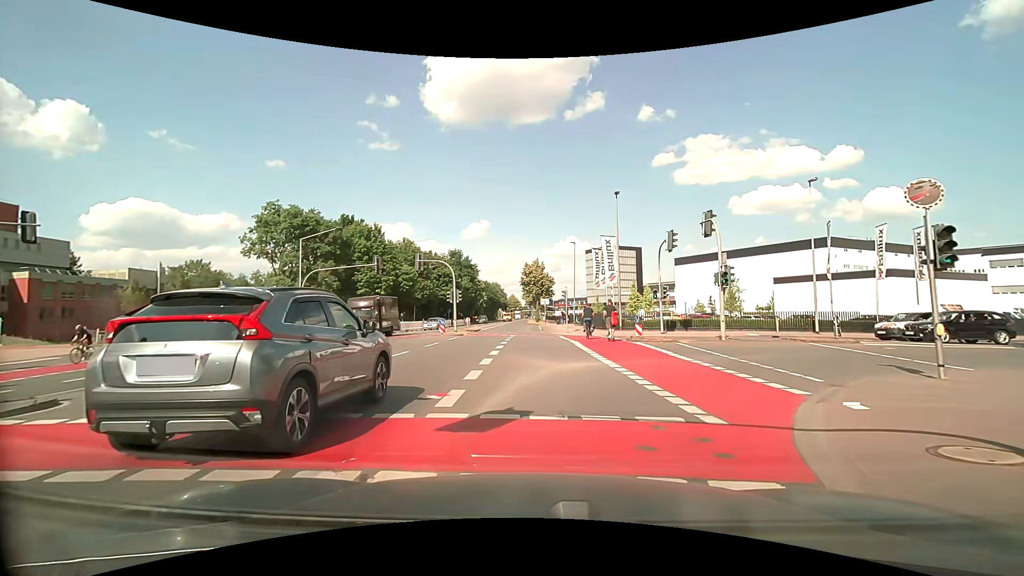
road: secondary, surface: asphalt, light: Day
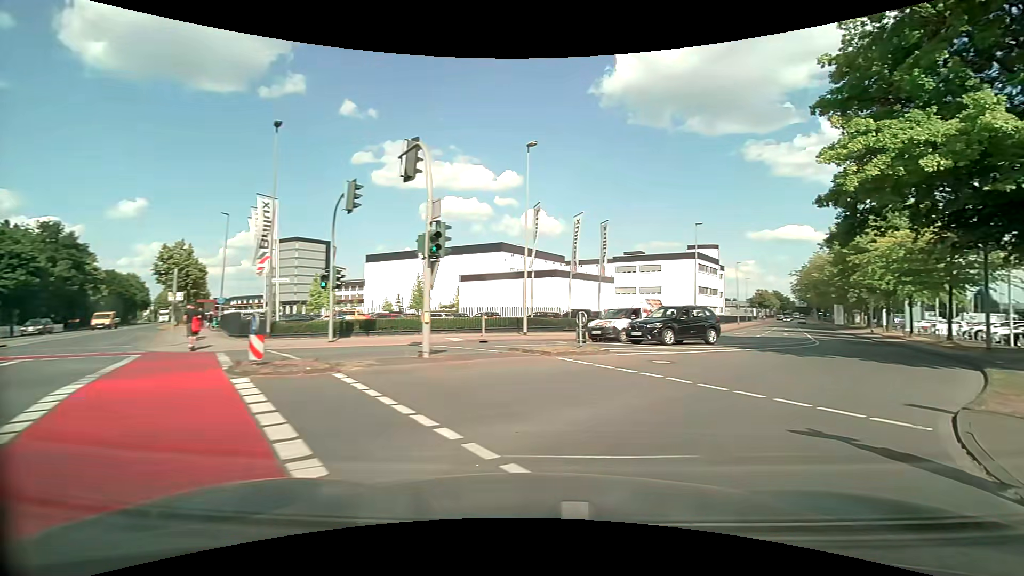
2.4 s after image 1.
(+2.7, +12.0) m; +34°
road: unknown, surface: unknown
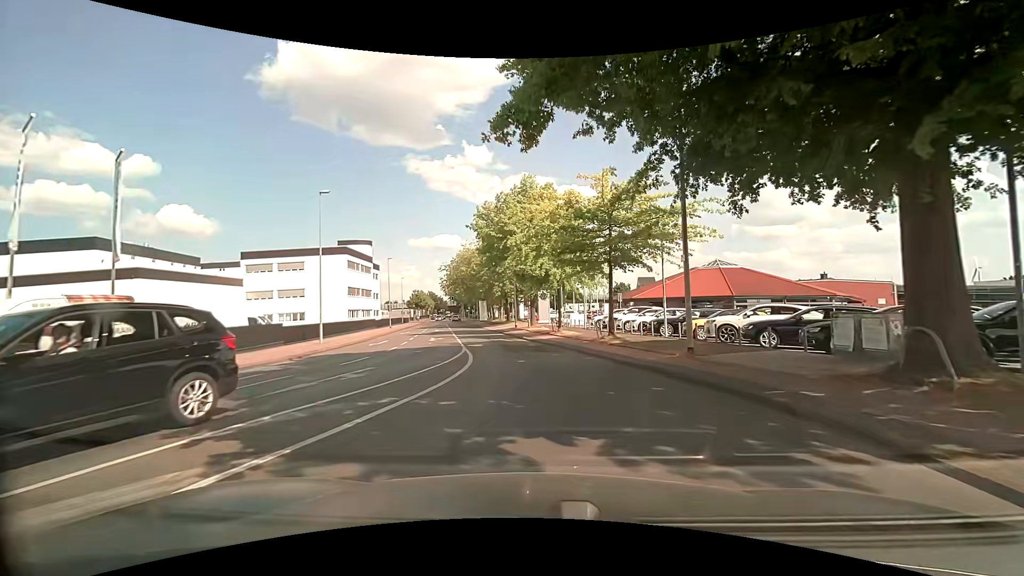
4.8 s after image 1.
(+6.3, +13.9) m; +38°
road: tertiary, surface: asphalt
(0, +10) (-1, +20) (-2, +30) (-4, +40) (-6, +49) (-8, +59) (-10, +69) (-12, +79) (-13, +89) (-15, +99) m
